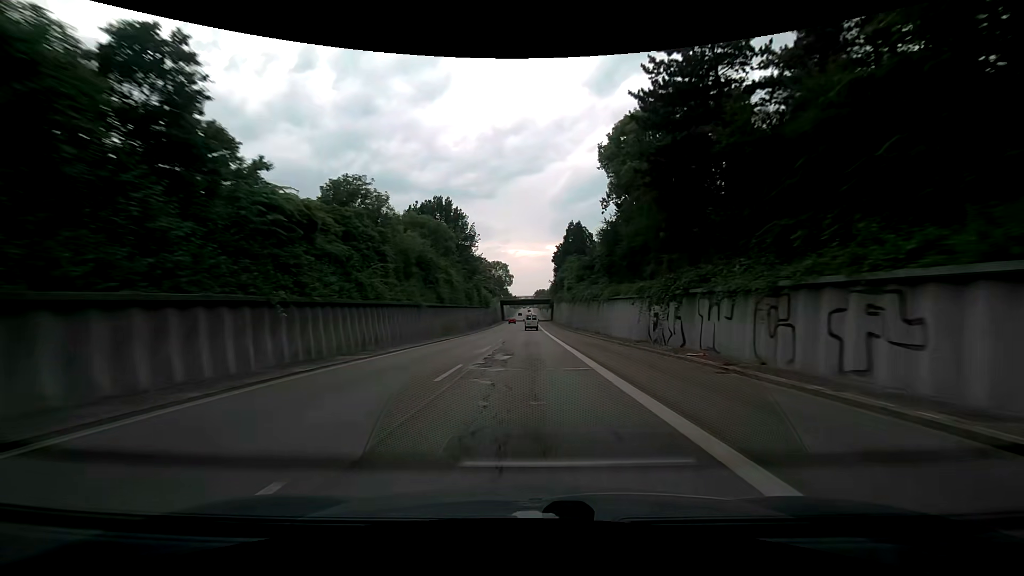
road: trunk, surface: asphalt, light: Day
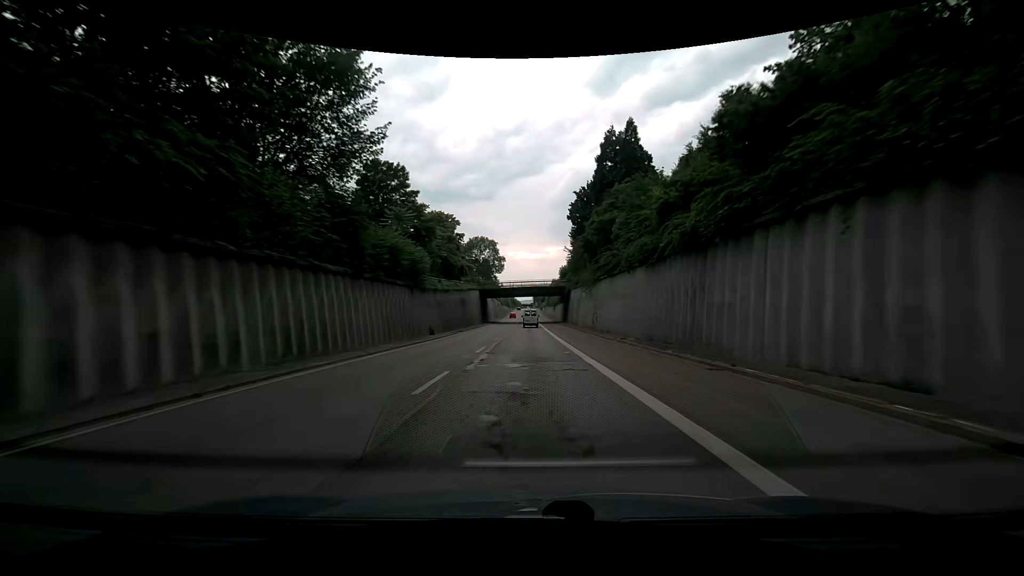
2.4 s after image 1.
(-0.1, +59.6) m; 0°
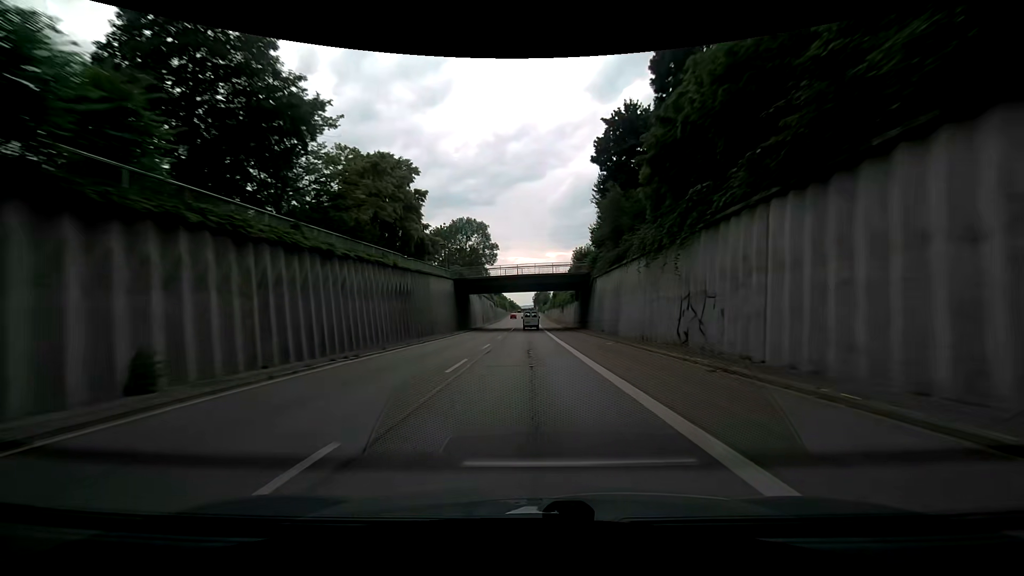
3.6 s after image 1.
(+0.2, +30.4) m; 0°
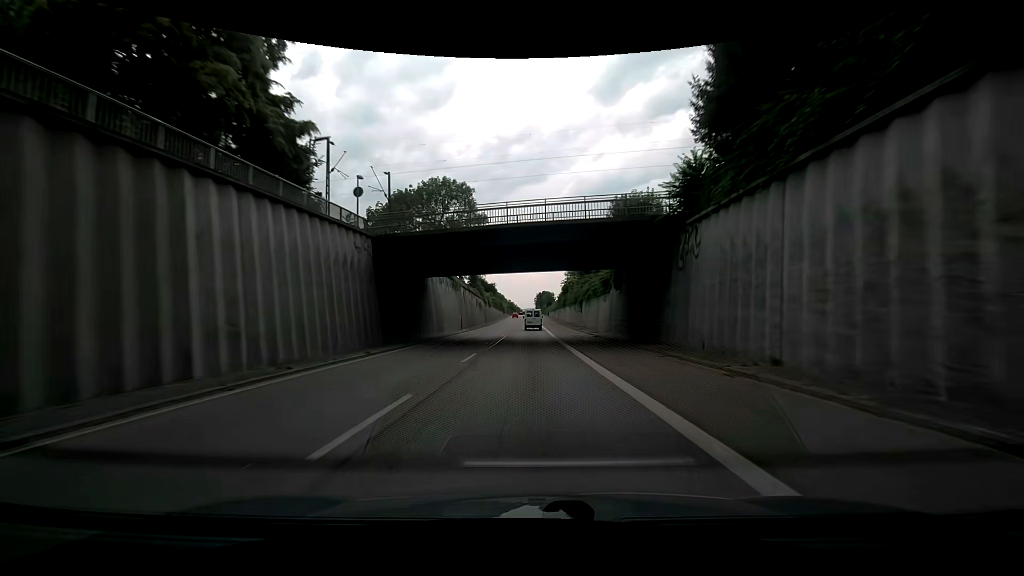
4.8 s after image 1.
(-0.1, +31.1) m; 0°
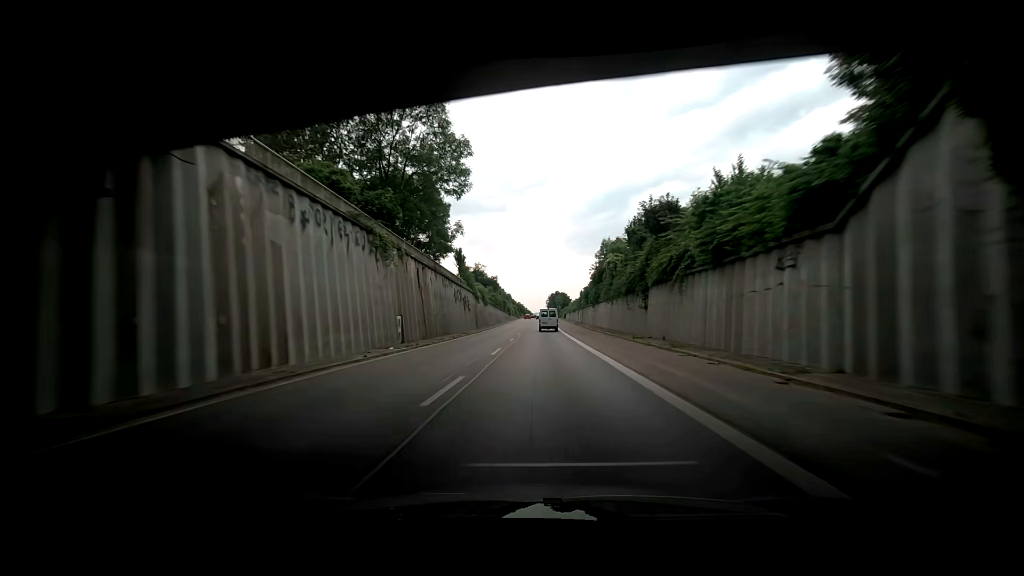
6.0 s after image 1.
(-0.4, +31.6) m; -1°
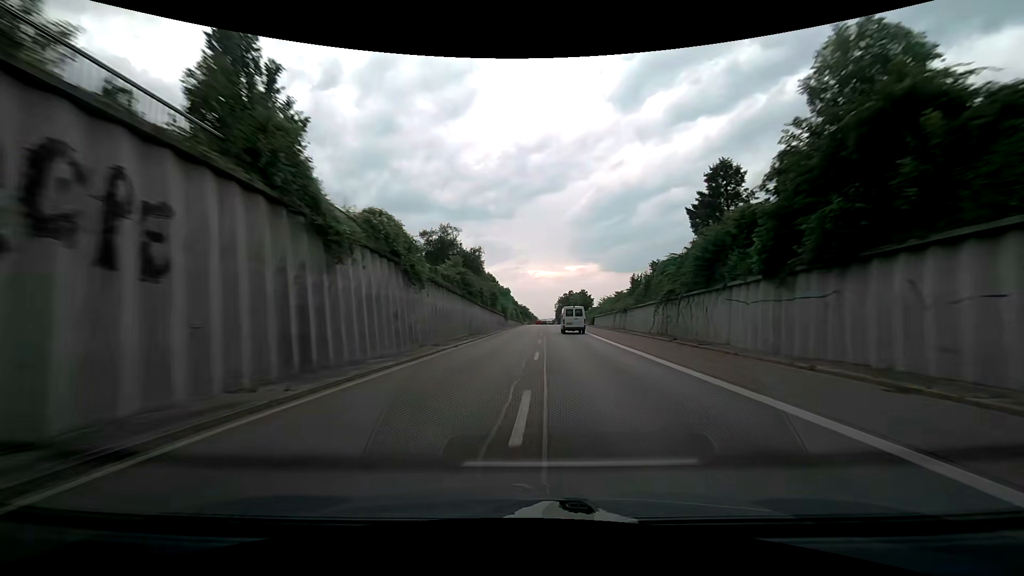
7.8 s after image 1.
(-0.5, +48.2) m; 0°
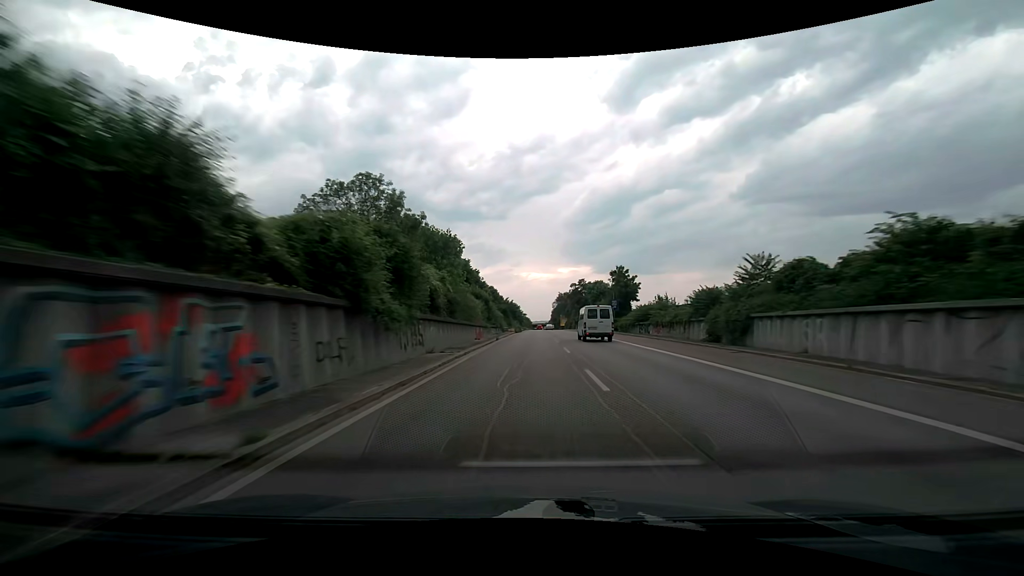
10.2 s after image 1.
(0.0, +64.6) m; +1°
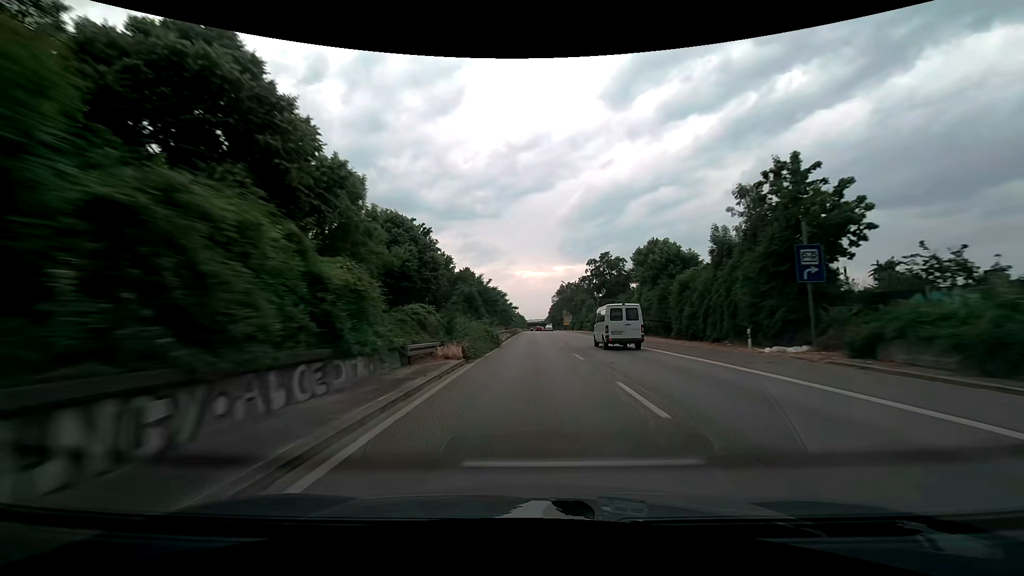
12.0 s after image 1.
(+0.2, +48.2) m; +1°
(0, +10) (0, +20) (0, +30) (0, +40) (0, +50) (0, +60) (0, +70) (0, +80) (+1, +90) (+1, +100) m
